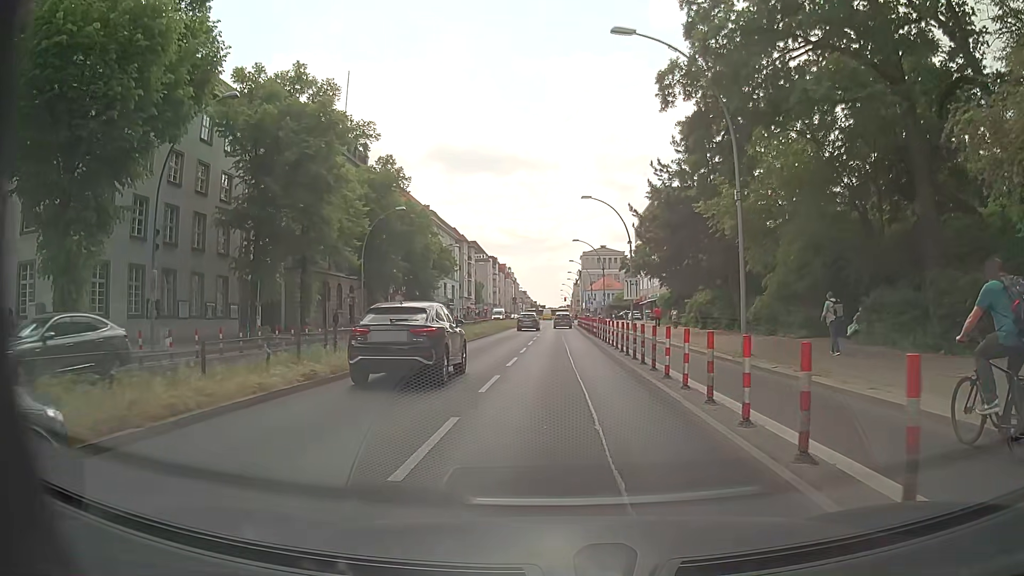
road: primary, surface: asphalt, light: Day
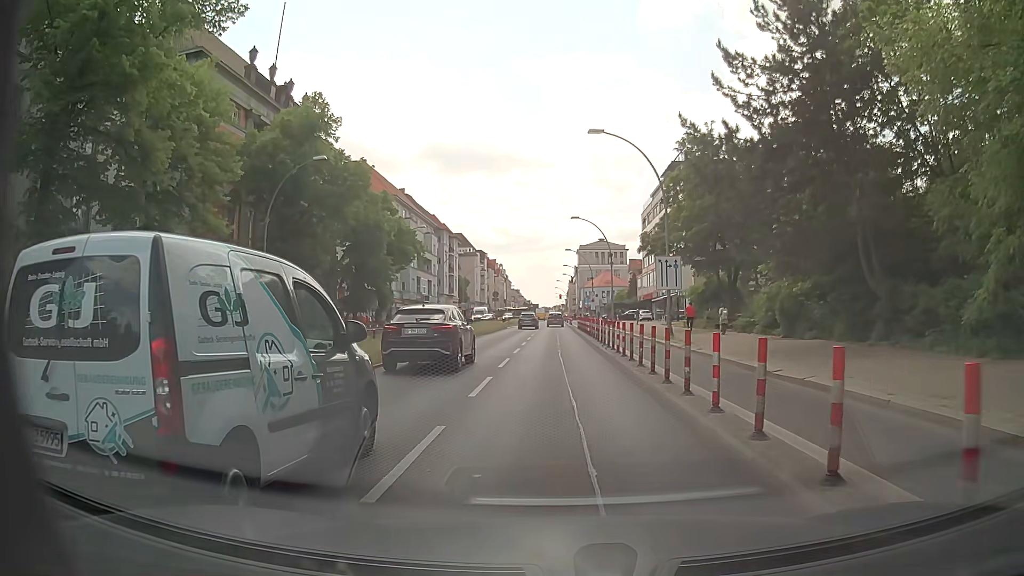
(0.0, +18.8) m; 0°
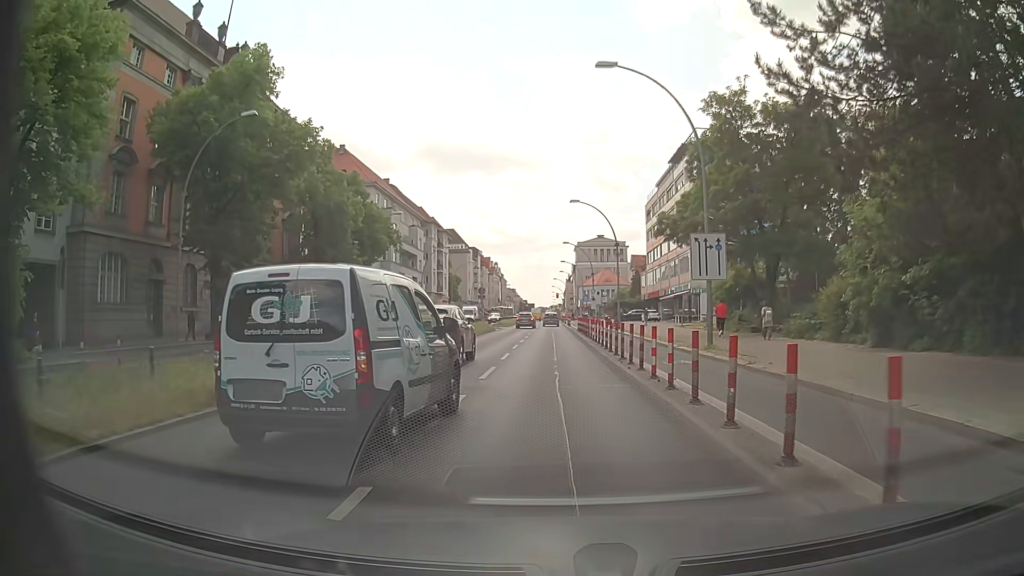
(+0.1, +9.3) m; +1°
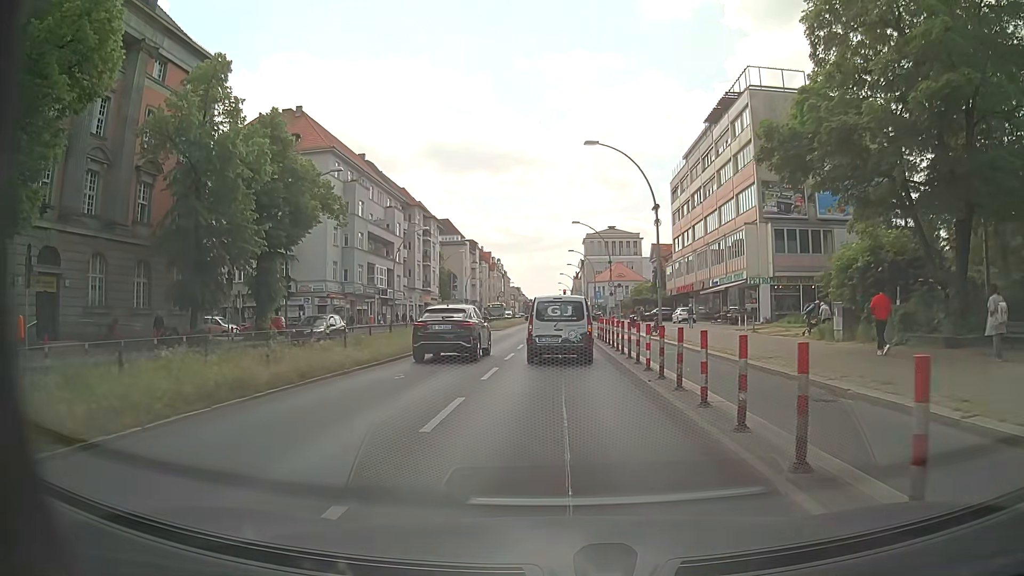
(+0.1, +18.5) m; 0°
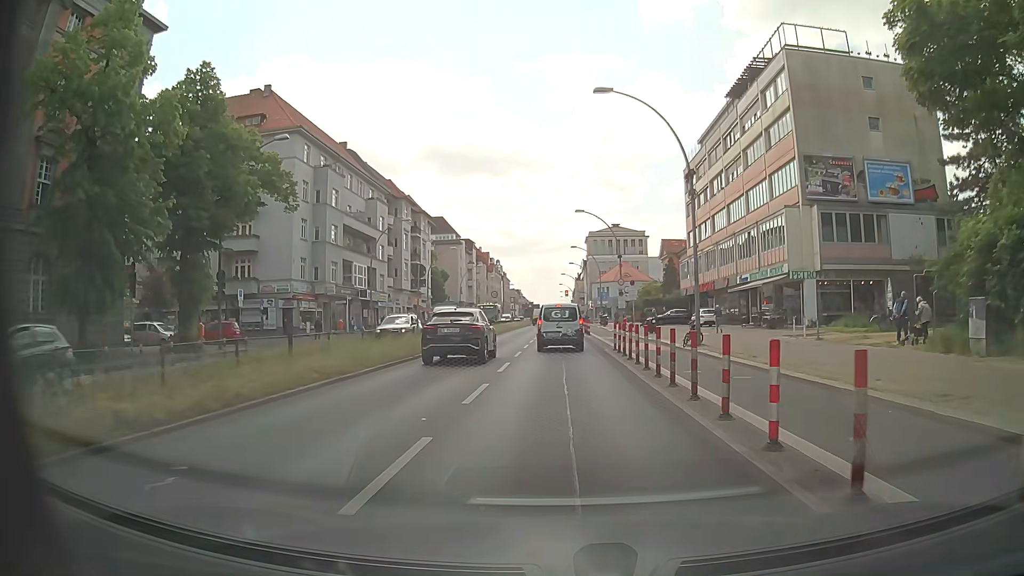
(0.0, +9.1) m; 0°
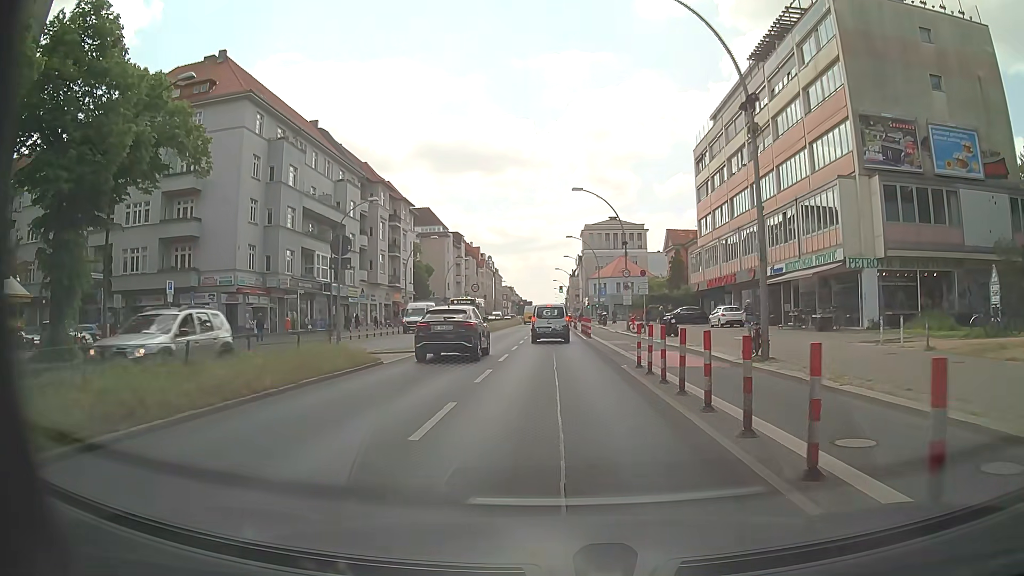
(0.0, +9.3) m; +1°
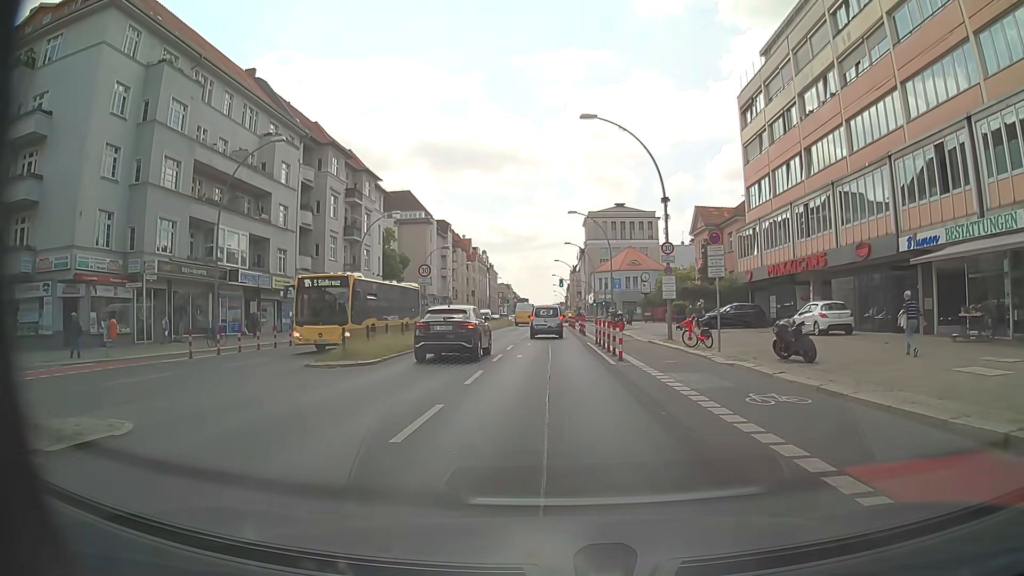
(-0.2, +18.2) m; -1°
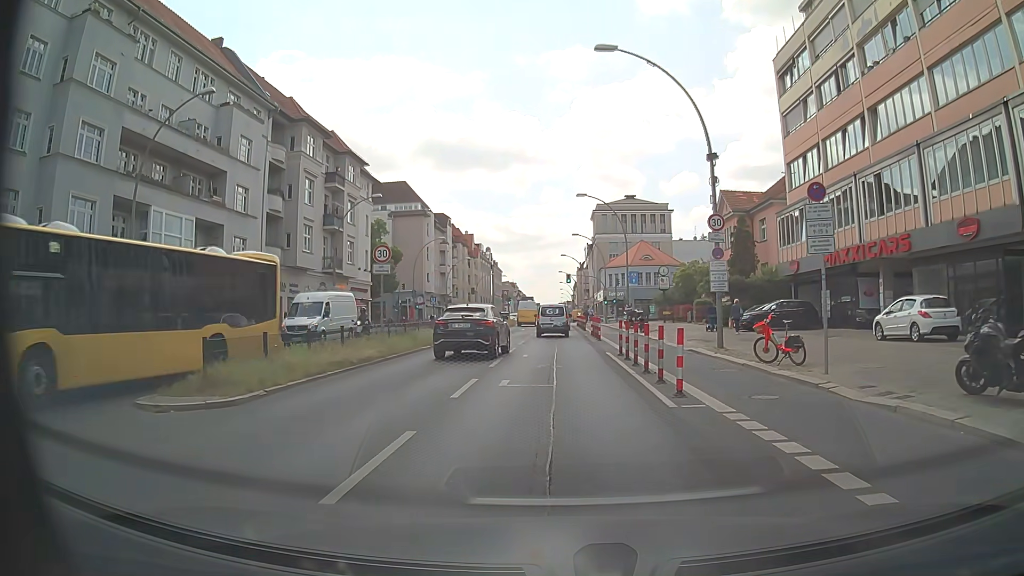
(+0.1, +8.3) m; 0°
(0, +10) (0, +20) (0, +30) (0, +40) (0, +50) (0, +60) (0, +70) (+1, +80) (0, +90) (0, +100) m
